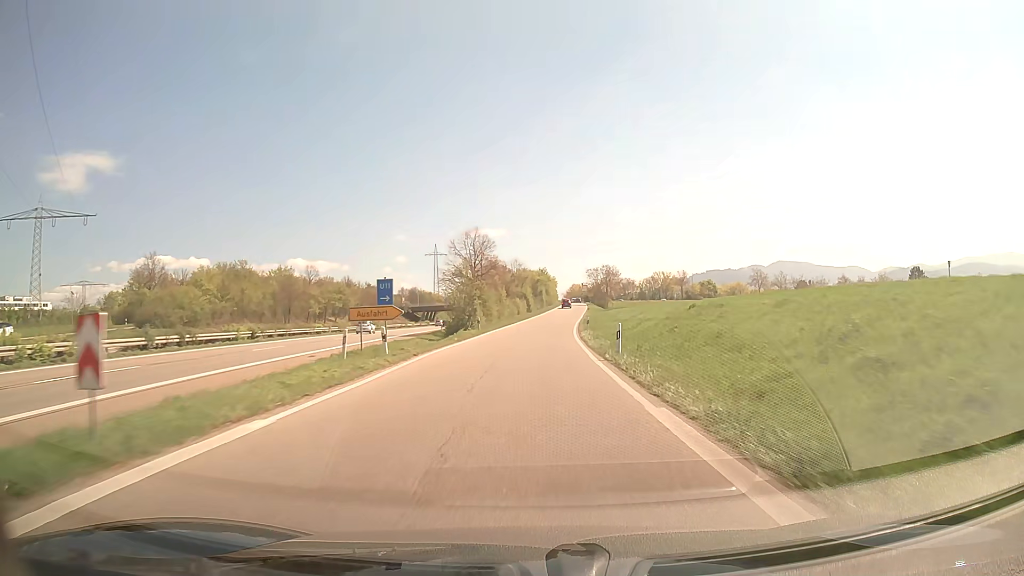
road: trunk_link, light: Day
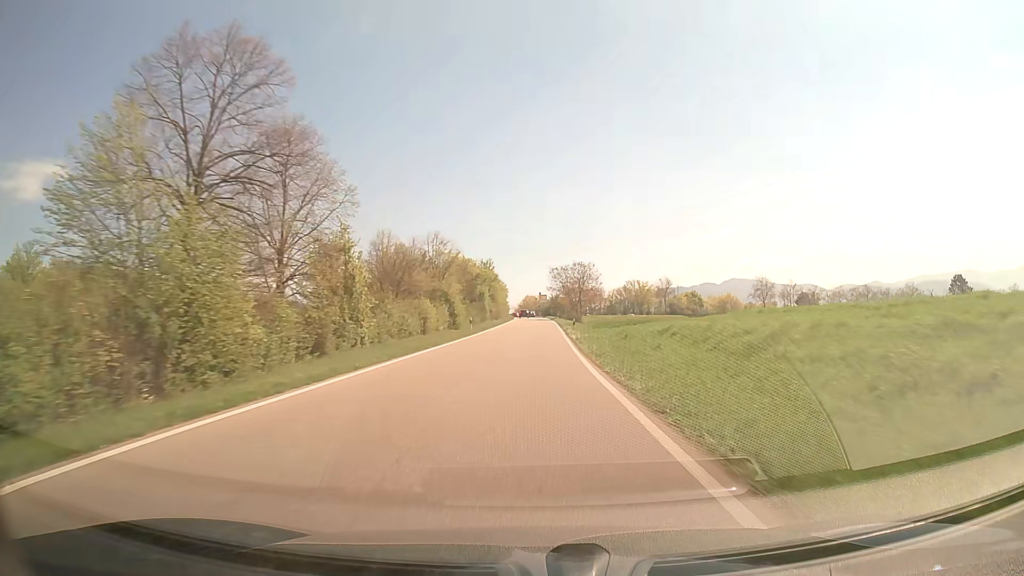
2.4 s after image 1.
(+1.6, +48.4) m; +4°
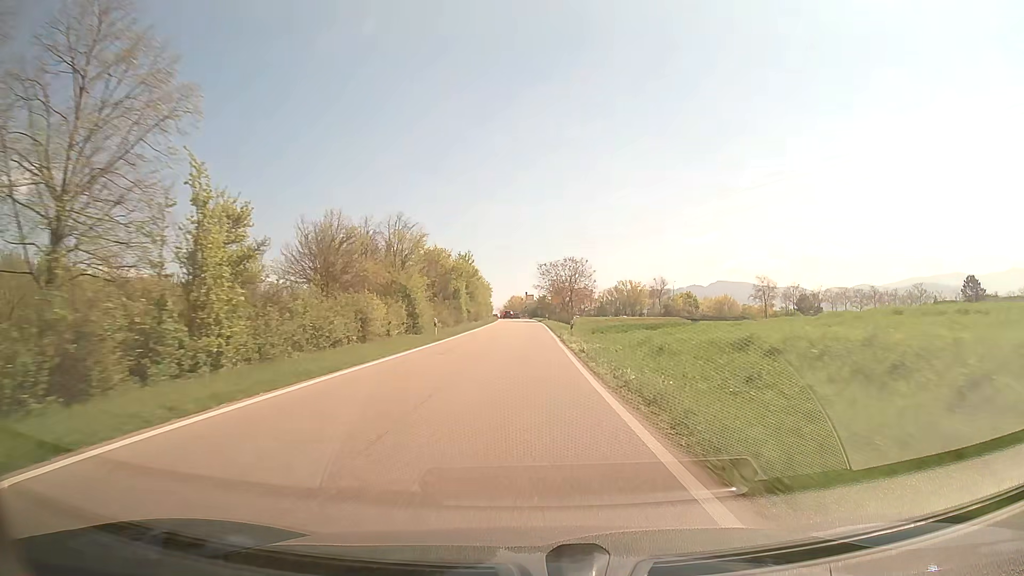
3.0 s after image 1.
(+0.1, +11.6) m; +1°
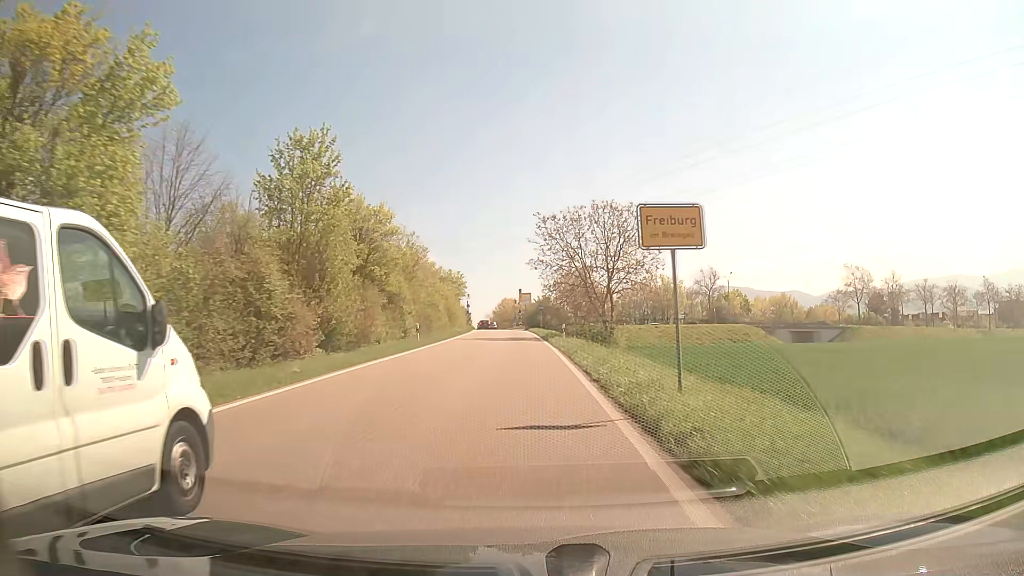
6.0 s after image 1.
(+0.4, +51.5) m; 0°
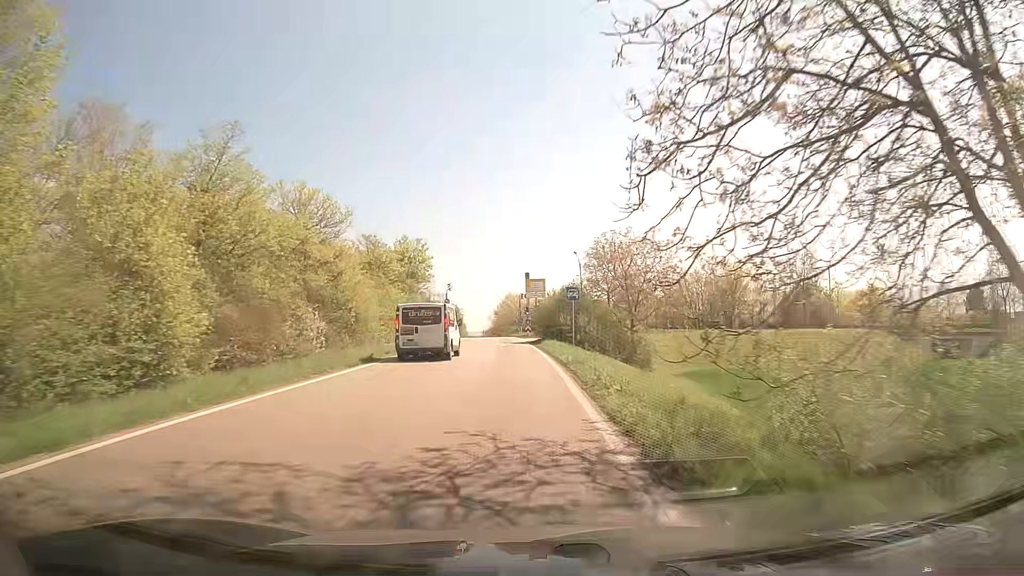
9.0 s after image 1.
(-0.3, +40.3) m; -1°
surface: asphalt
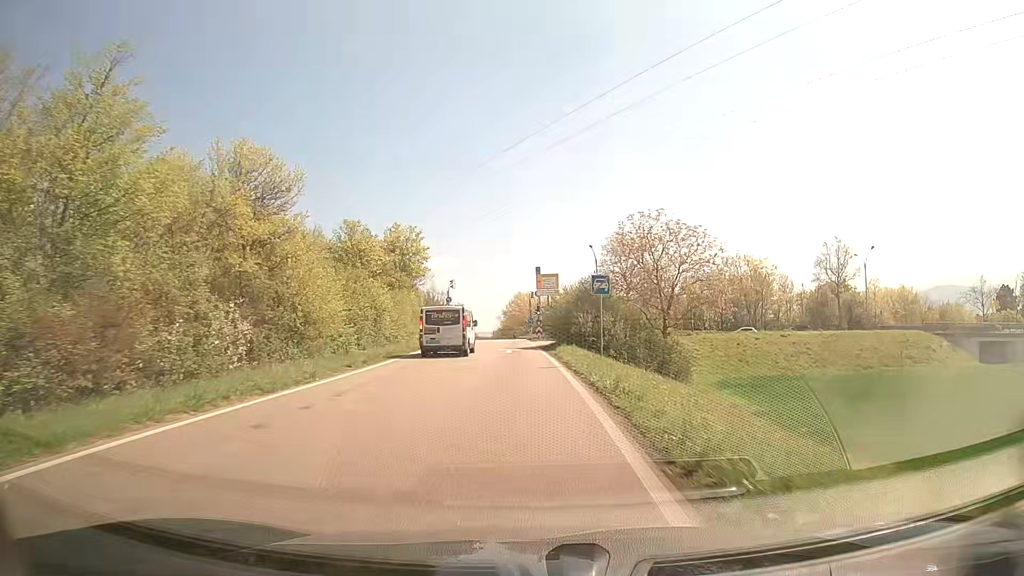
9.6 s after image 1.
(-0.1, +7.5) m; -1°
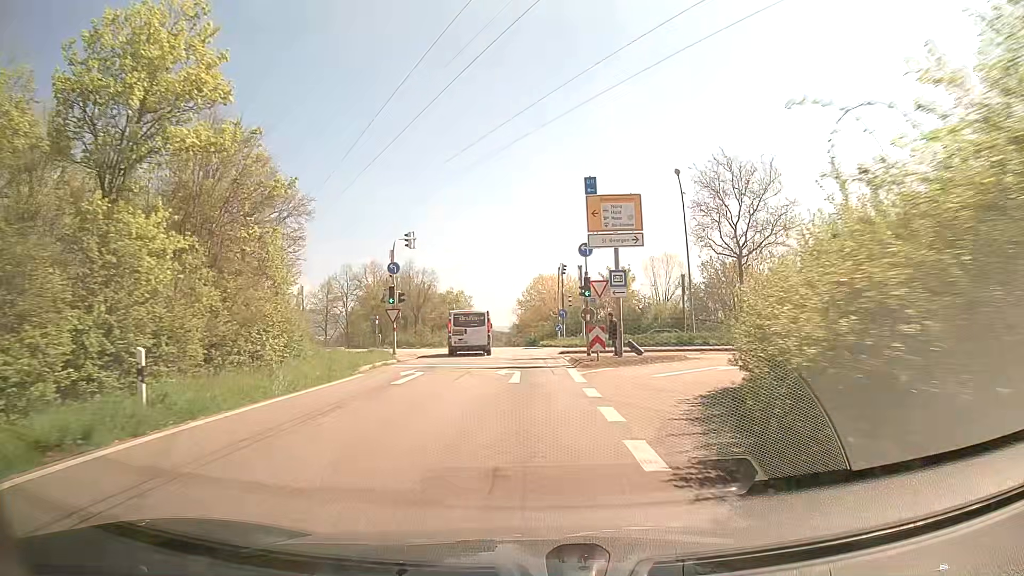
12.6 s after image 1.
(-0.6, +34.7) m; -2°
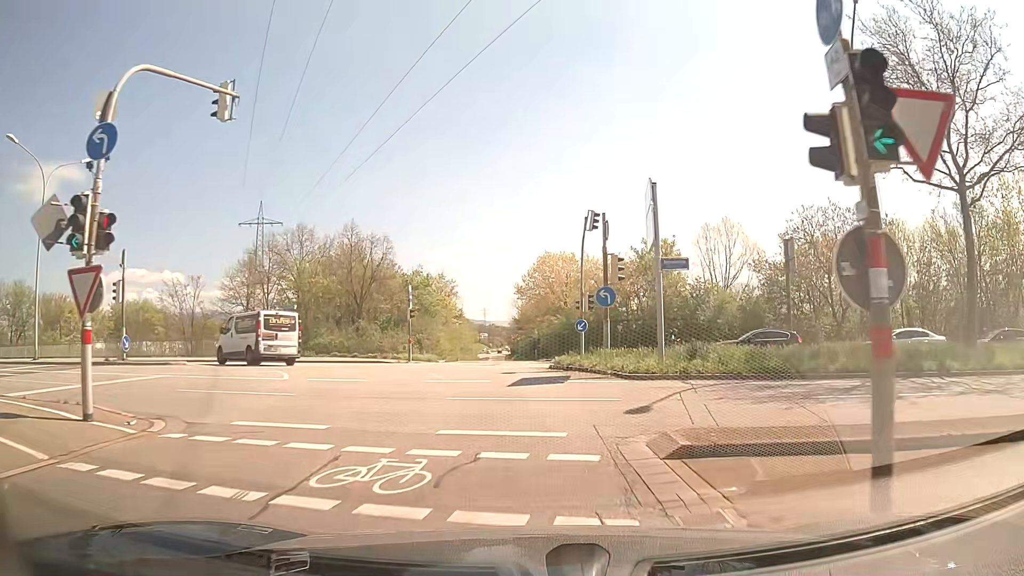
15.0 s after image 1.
(+0.1, +22.6) m; 0°
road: primary_link
(0, +10) (-1, +20) (-7, +28) (-15, +33) (-25, +35) (-35, +36) (-45, +38) (-55, +40) (-65, +41) (-75, +43) m
